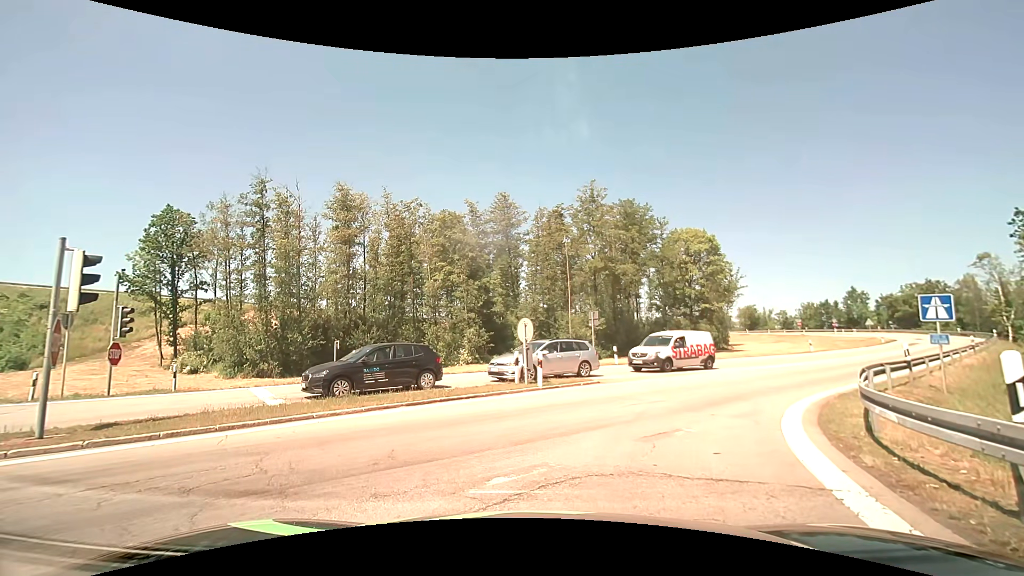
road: motorway_link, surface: asphalt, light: Day
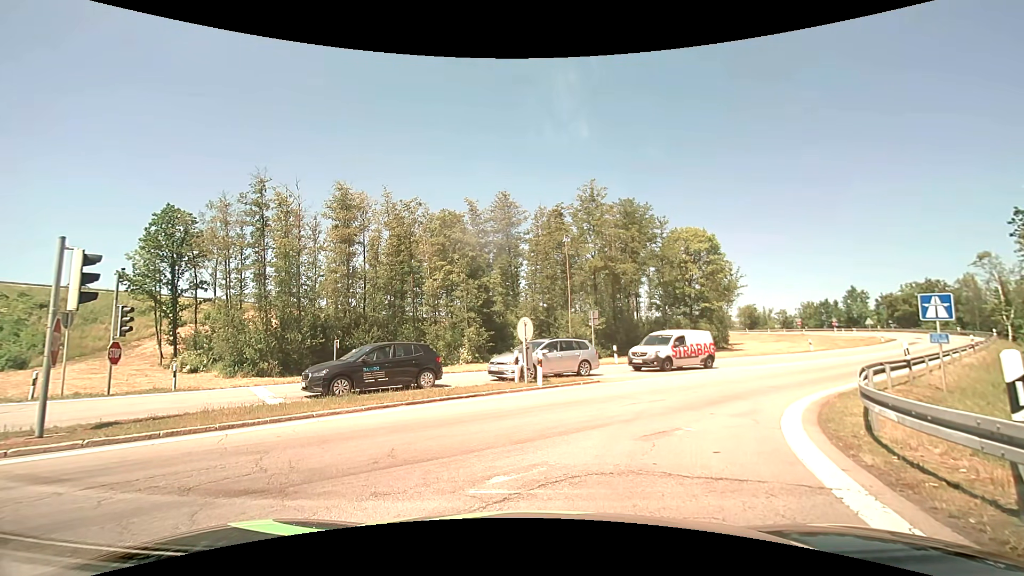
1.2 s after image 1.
(0.0, 0.0) m; 0°
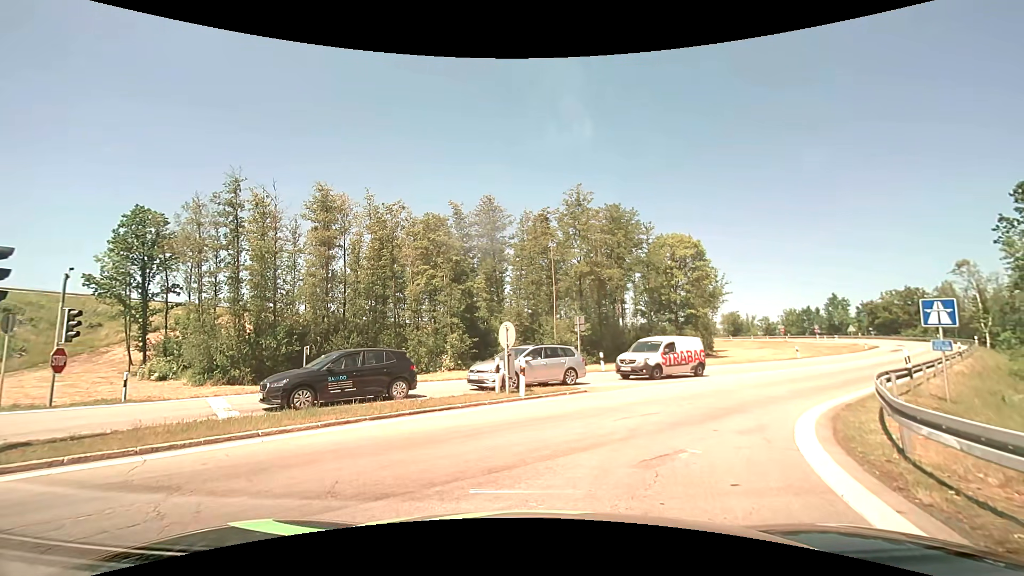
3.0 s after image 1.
(+0.1, +1.3) m; +3°
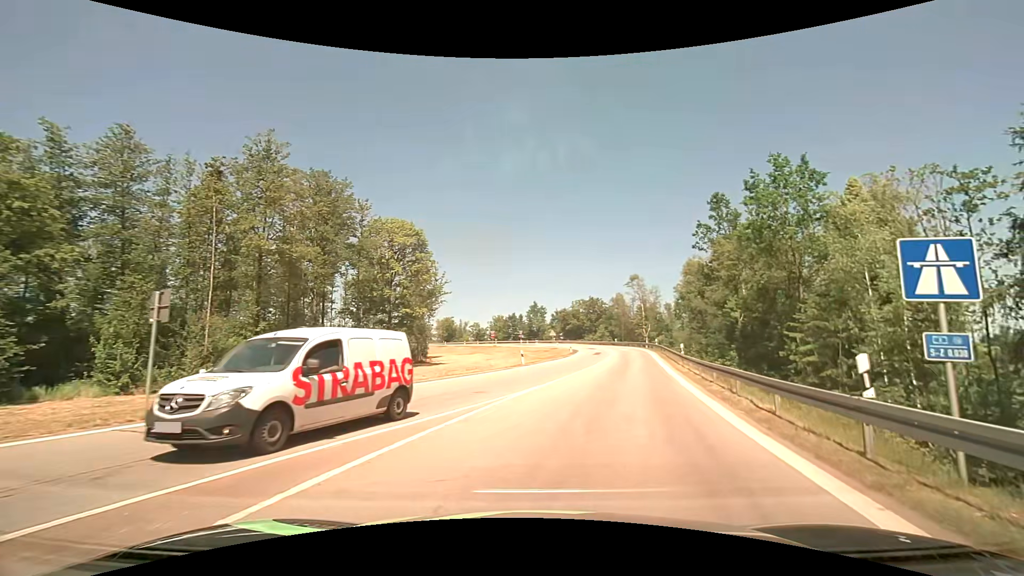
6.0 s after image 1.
(+3.7, +13.6) m; +32°
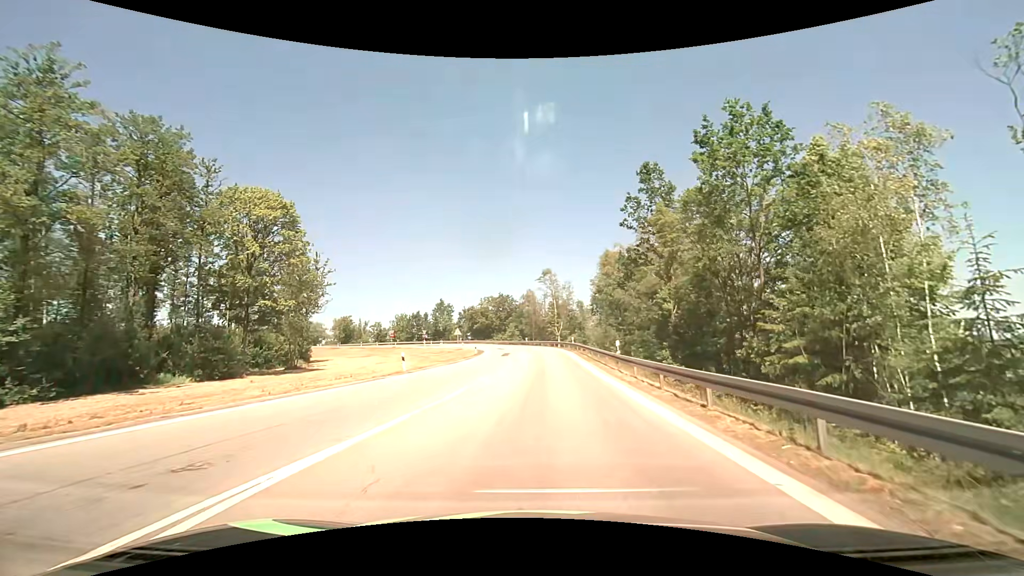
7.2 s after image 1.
(+1.0, +9.5) m; +10°
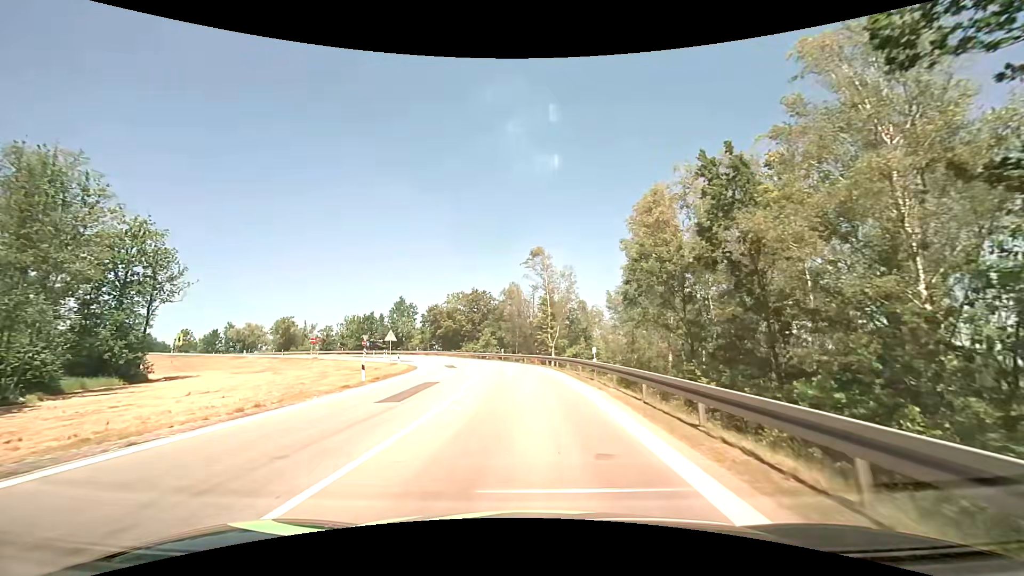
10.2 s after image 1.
(+1.3, +30.4) m; +1°
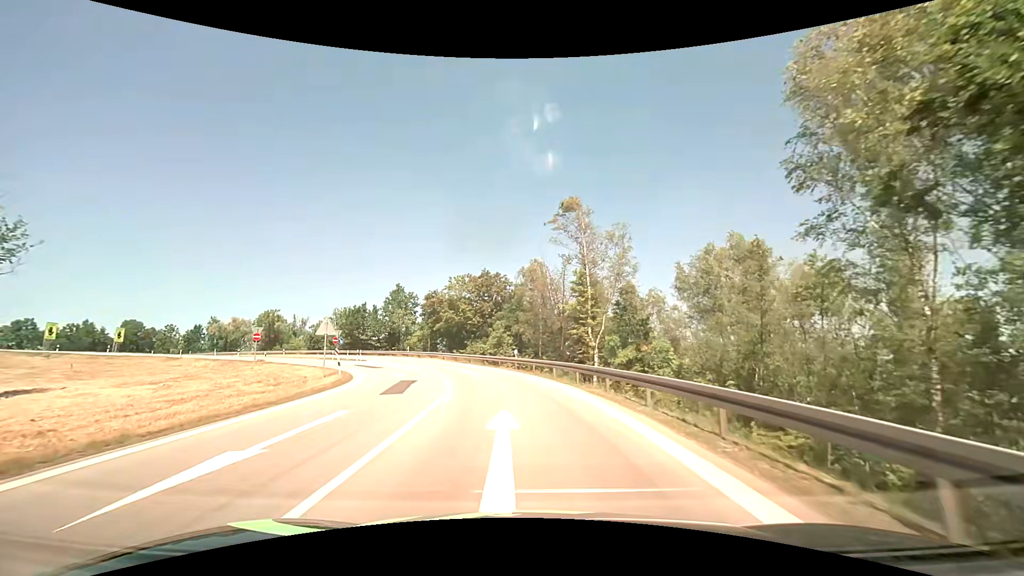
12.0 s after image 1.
(-0.3, +20.6) m; -2°
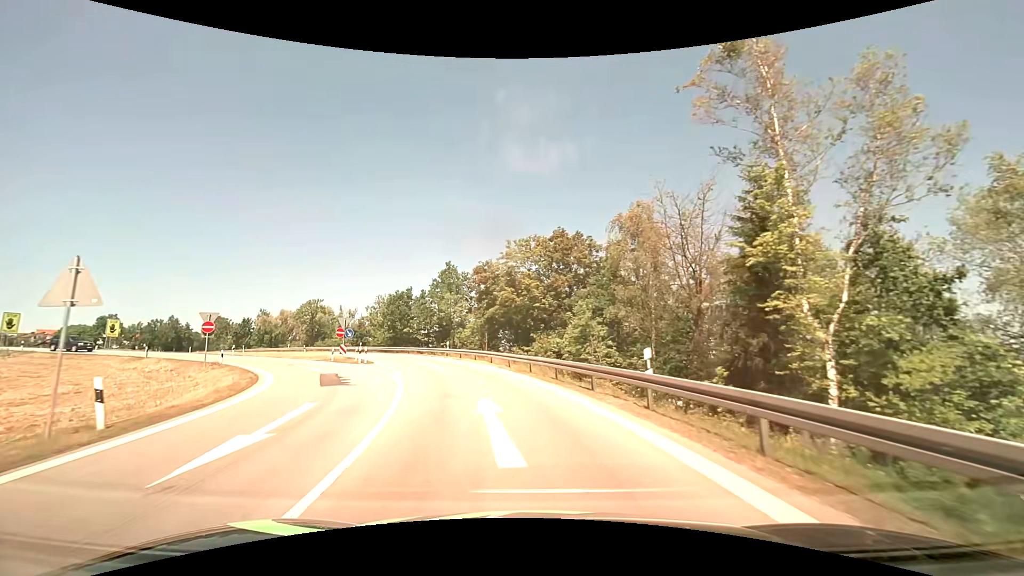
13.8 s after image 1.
(-1.6, +20.9) m; -9°
(-1, +10) (-2, +20) (-5, +29) (-9, +39) (-14, +47) (-19, +56) (-25, +64) (-32, +71) (-40, +78) (-47, +84) m
